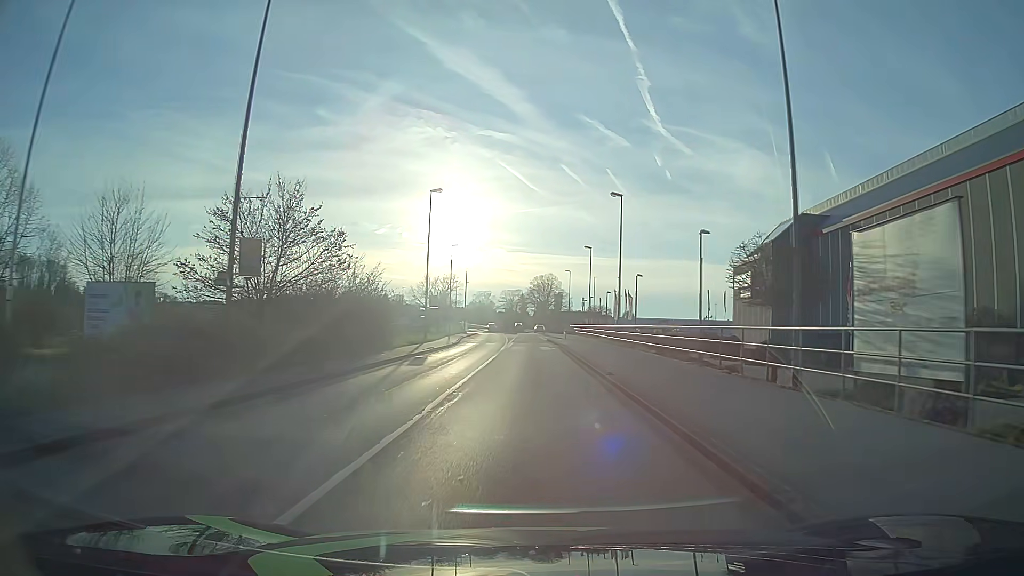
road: tertiary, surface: asphalt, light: Day
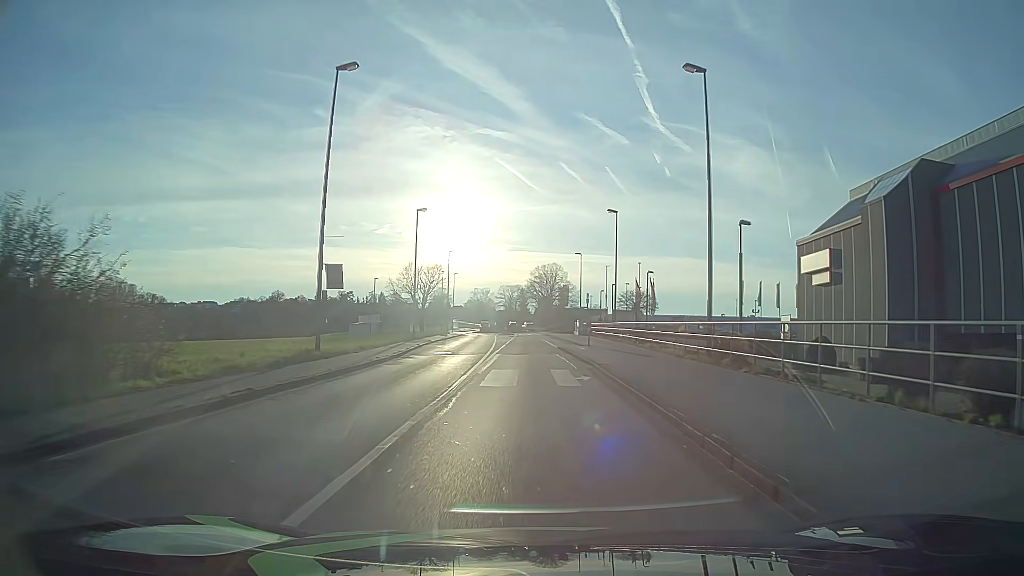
(0.0, +23.0) m; 0°
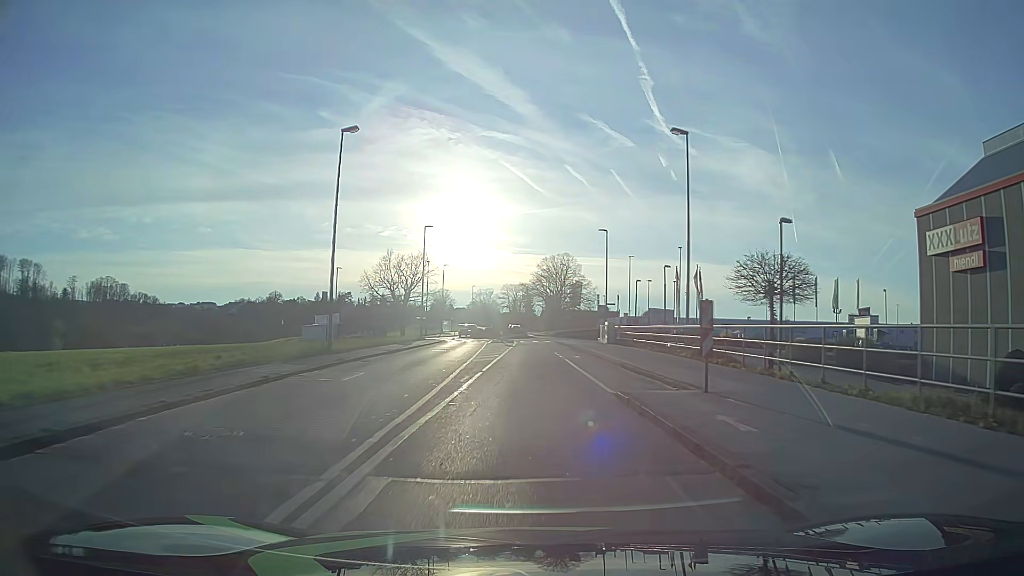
(-0.1, +23.0) m; 0°
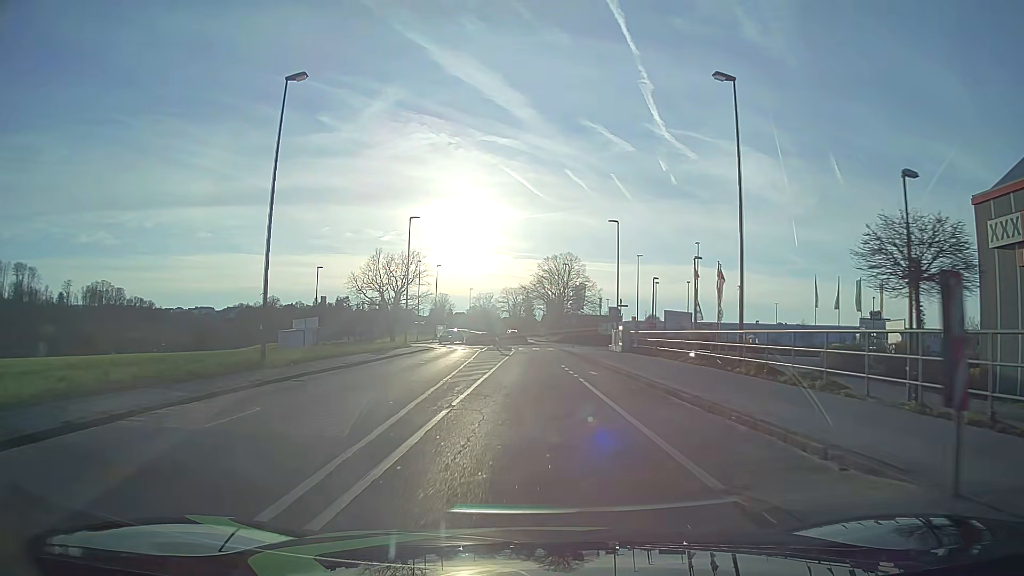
(0.0, +7.6) m; 0°
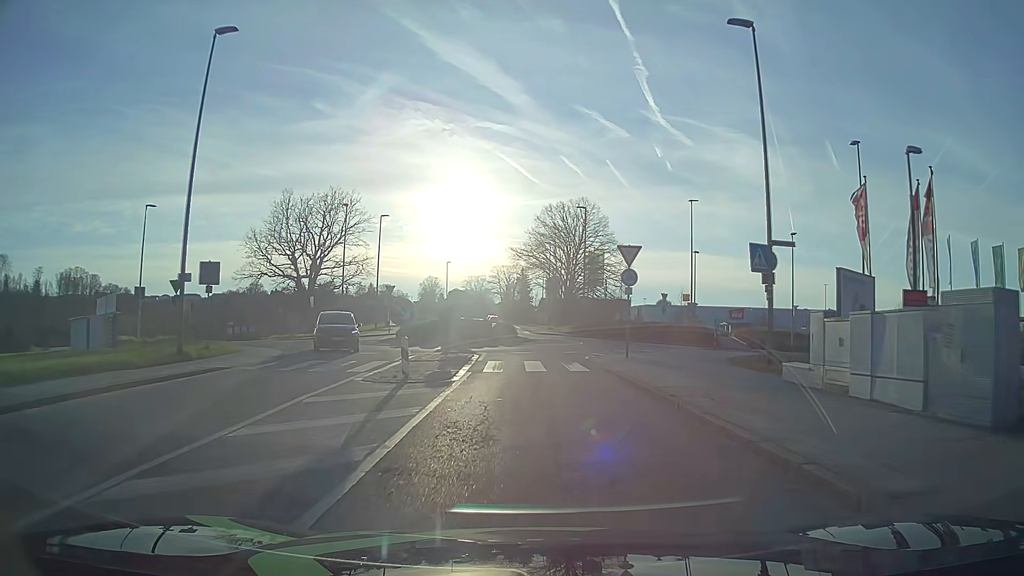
(+0.1, +33.7) m; 0°
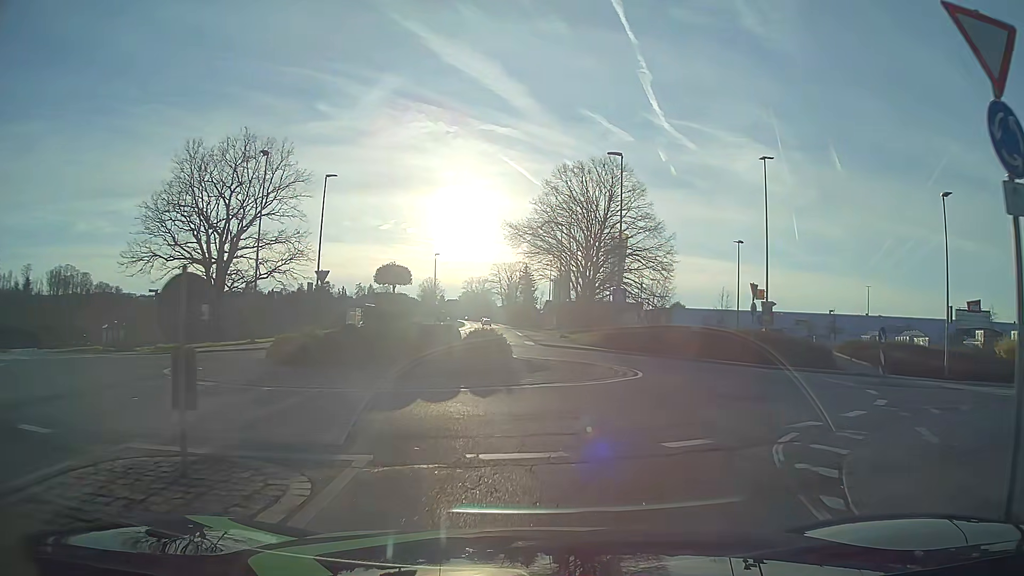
(-0.1, +18.5) m; 0°
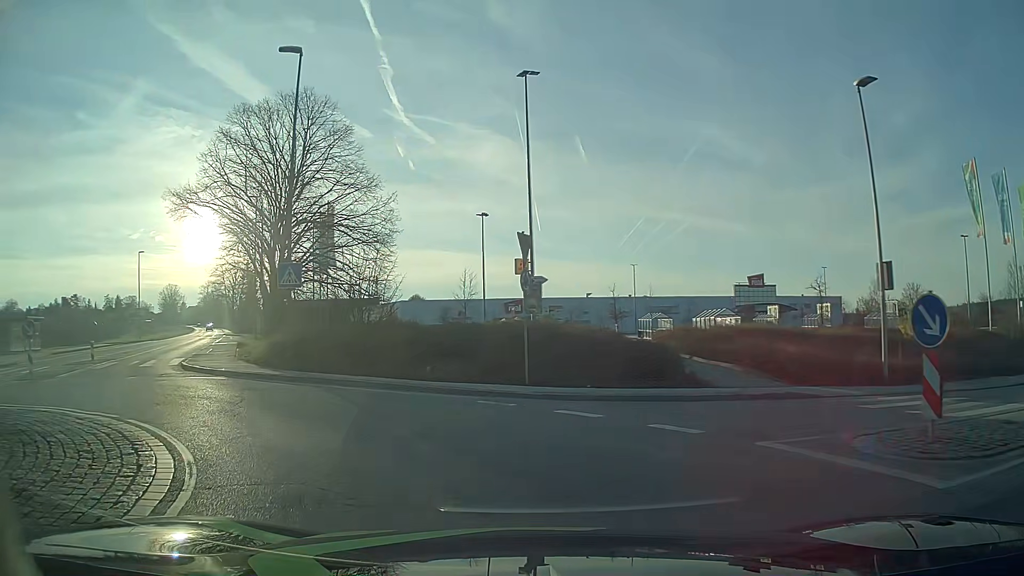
(+3.2, +13.5) m; +22°
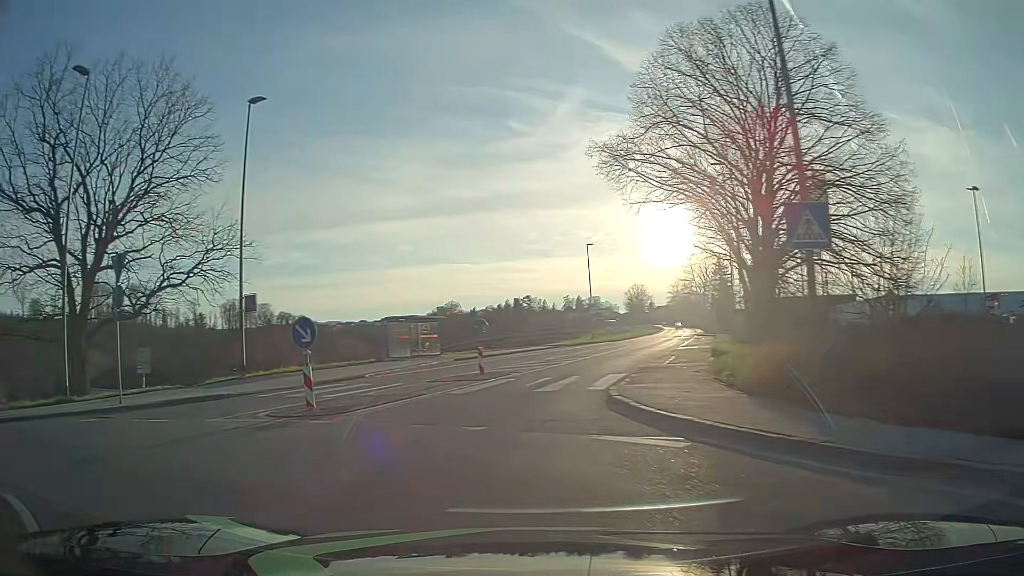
(-3.2, +9.2) m; -42°
(-1, +10) (+1, +20) (+4, +29) (+6, +39) (+9, +49) (+12, +58) (+15, +68) (+17, +78) (+20, +87) (+23, +97) m
